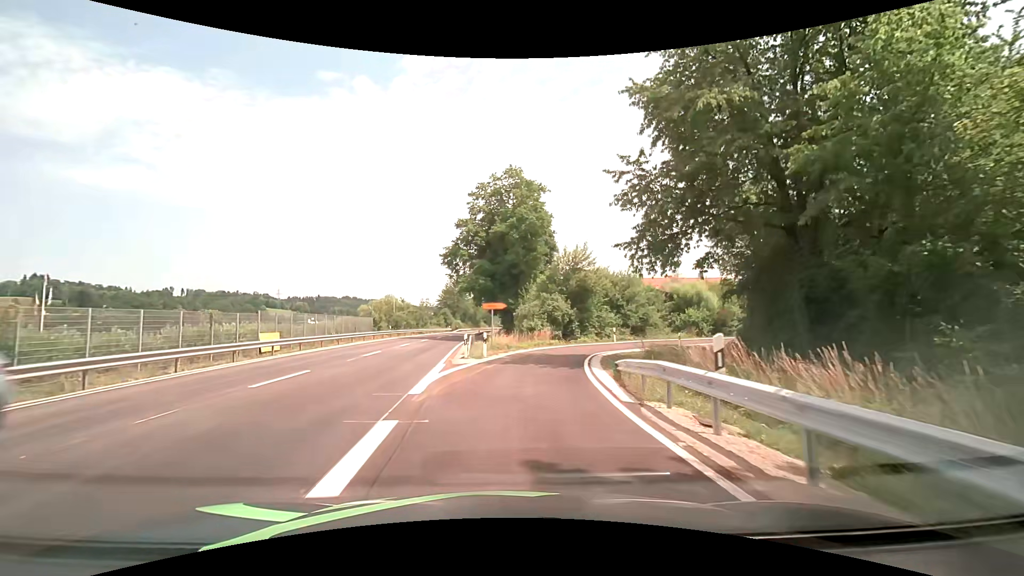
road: primary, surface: asphalt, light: Day
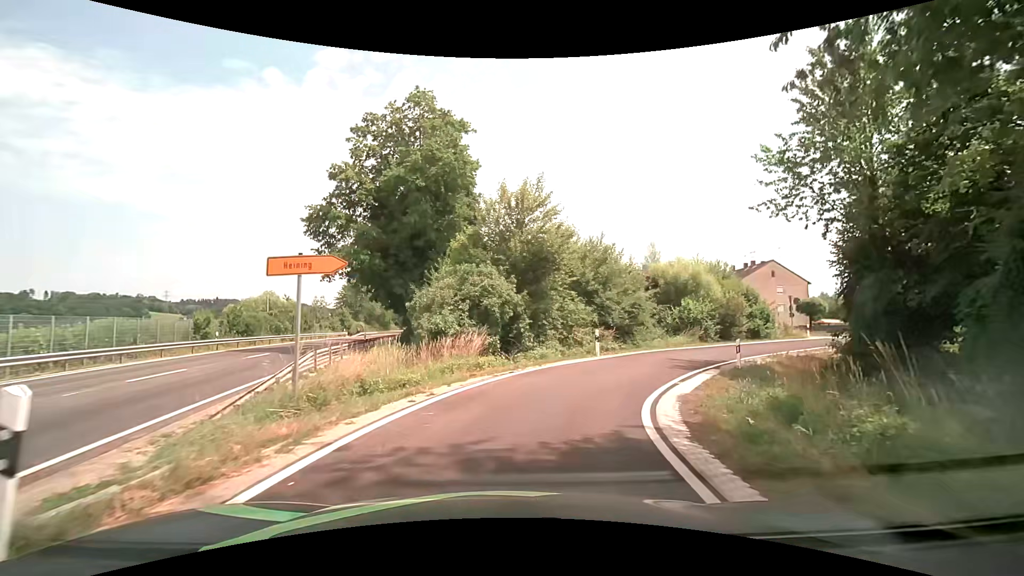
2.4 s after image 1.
(+0.8, +18.5) m; +8°
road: residential
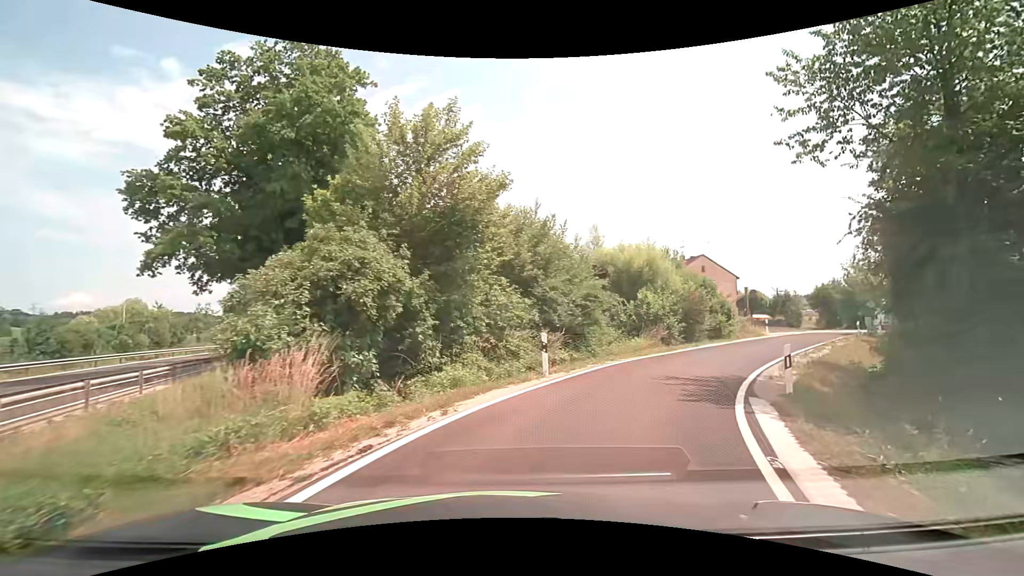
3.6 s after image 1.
(+0.5, +7.9) m; +8°
